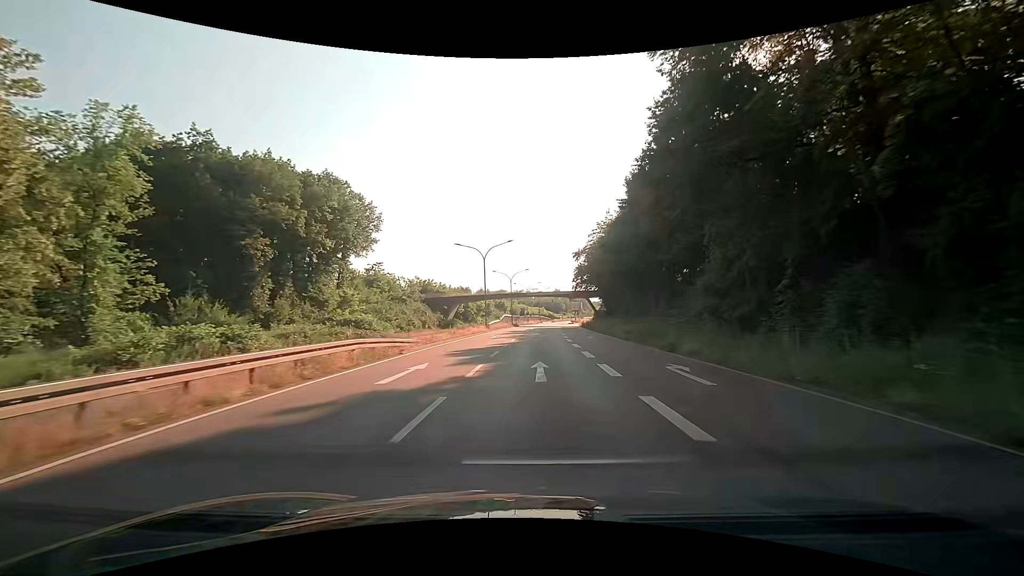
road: trunk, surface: asphalt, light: Day
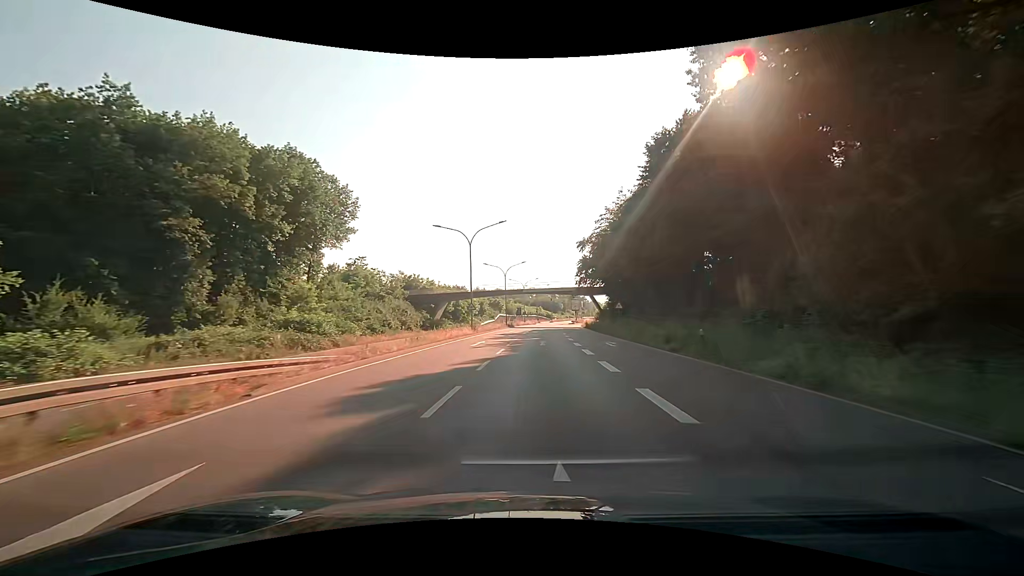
(0.0, +10.8) m; 0°
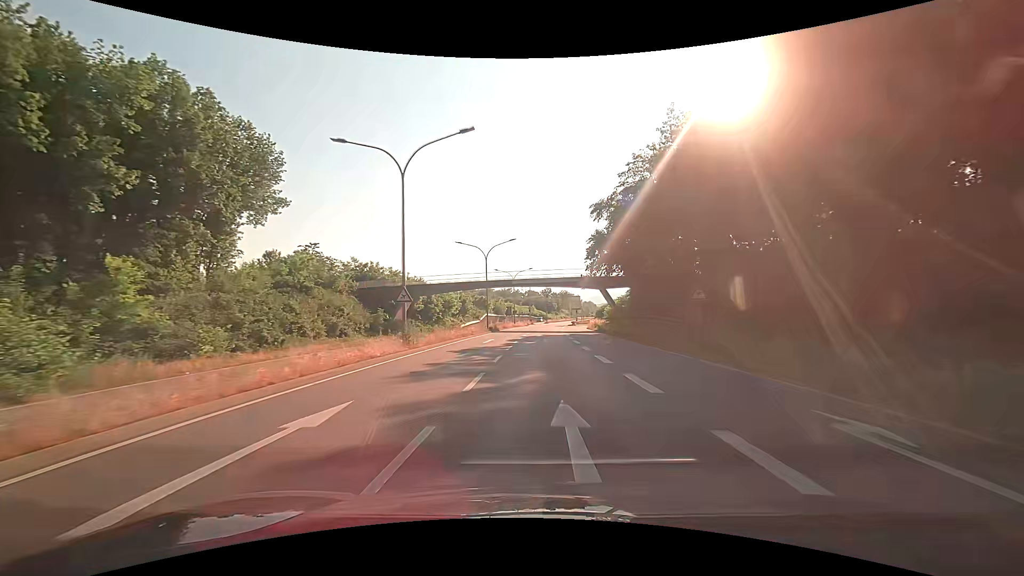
(+0.2, +21.6) m; +1°
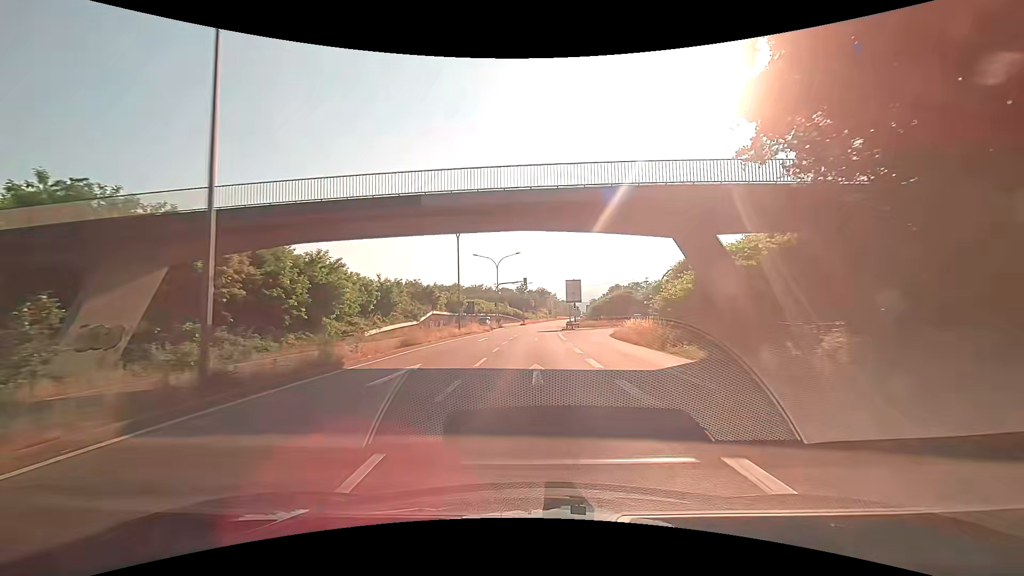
(+1.1, +43.3) m; +3°
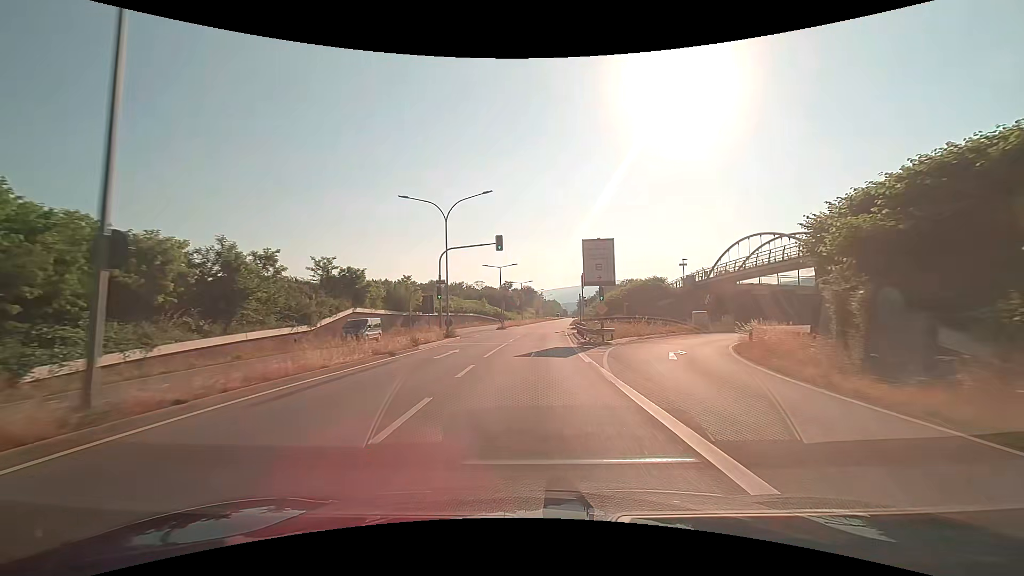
(+0.4, +32.7) m; +2°
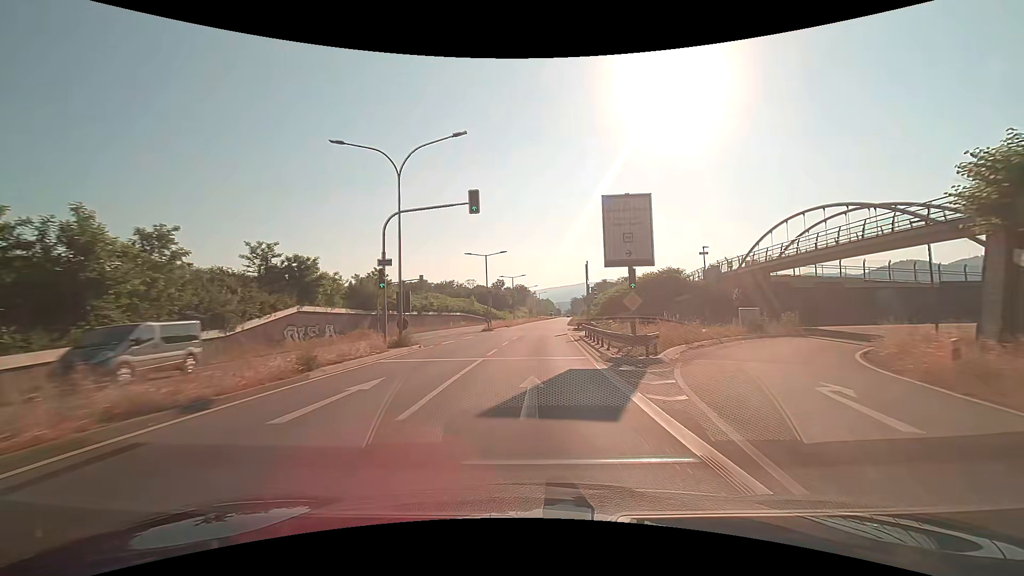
(0.0, +10.9) m; +1°
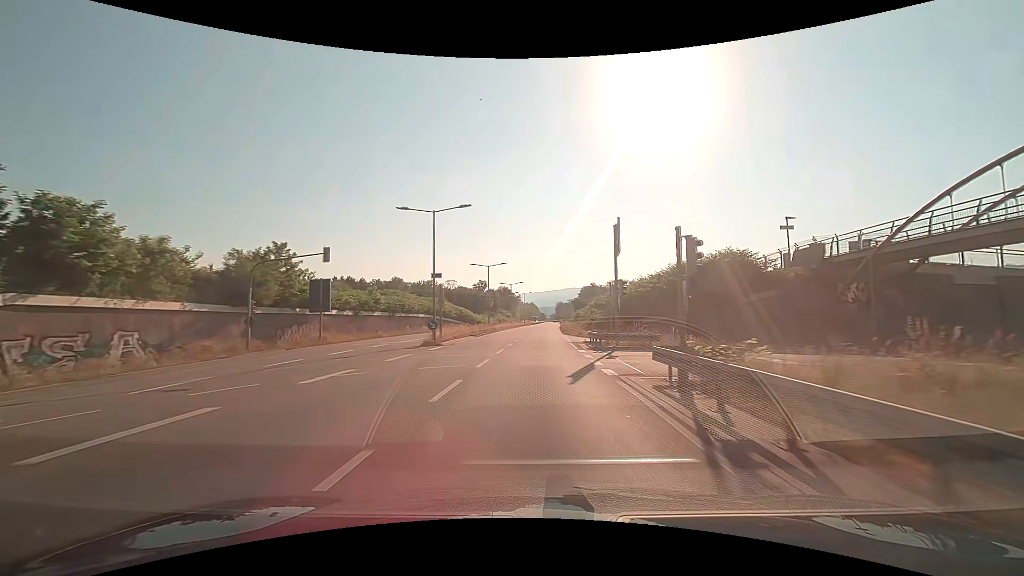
(+0.3, +21.9) m; +2°
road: primary
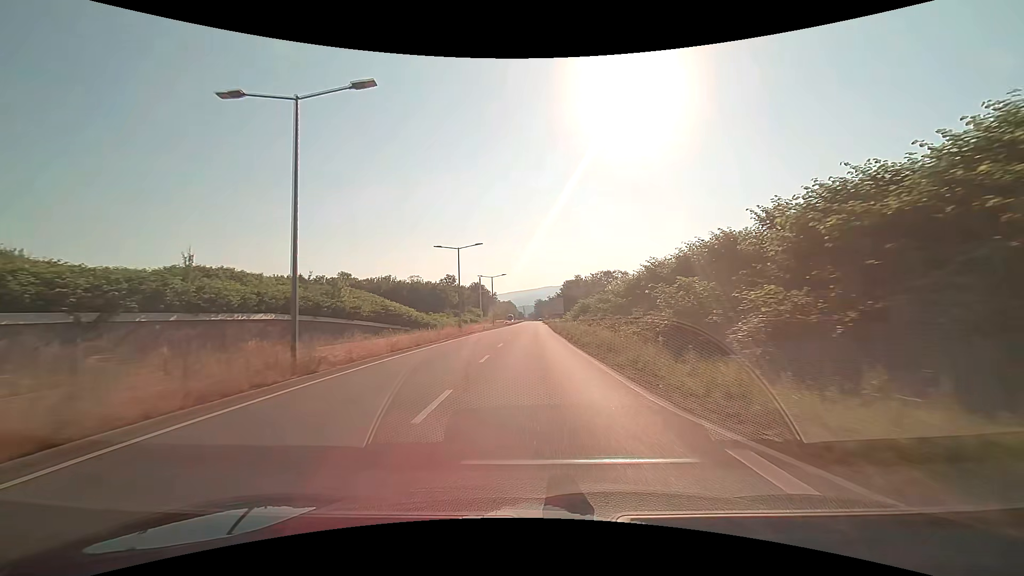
(+0.8, +43.7) m; +2°
(0, +10) (0, +20) (0, +30) (0, +40) (0, +50) (+1, +60) (+1, +70) (+1, +80) (+1, +90) (+1, +100) m
